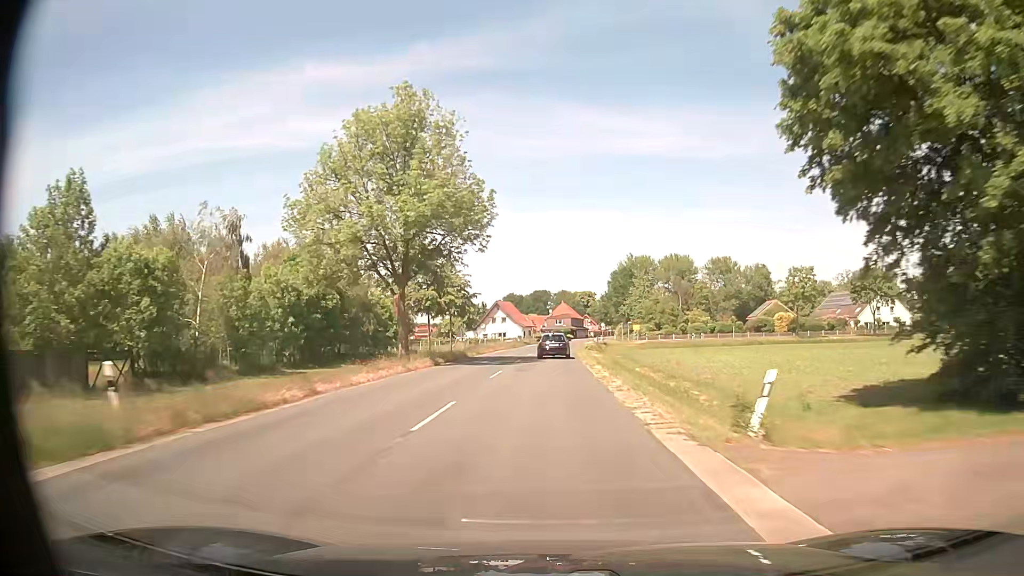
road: secondary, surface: asphalt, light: Day
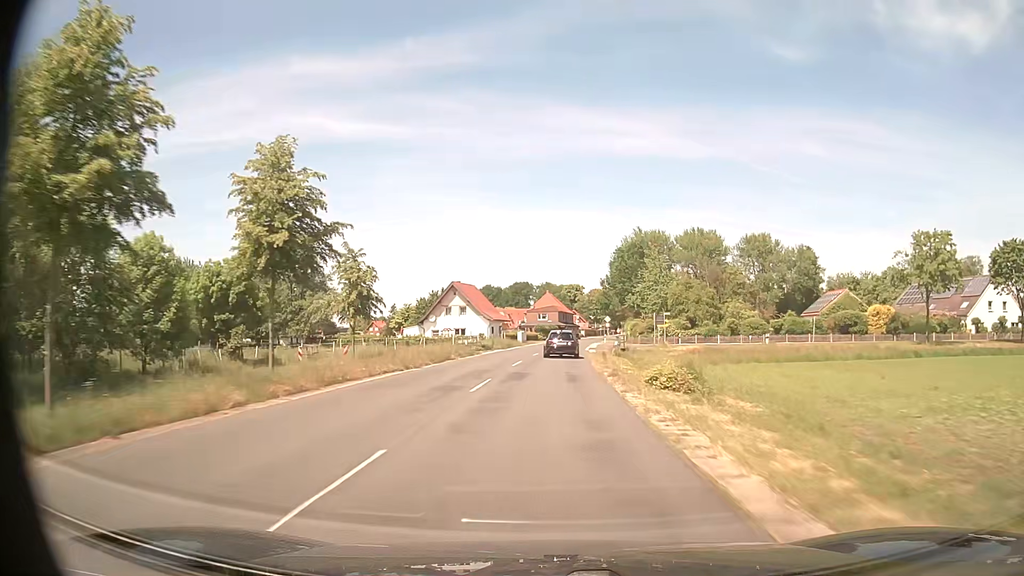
(+0.3, +41.8) m; +1°
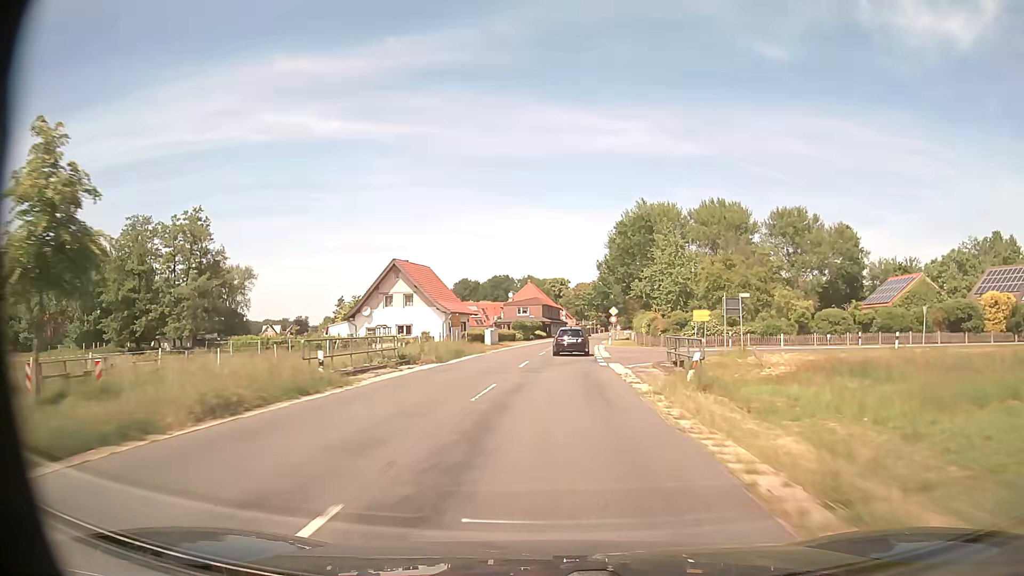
(+0.3, +26.3) m; +2°
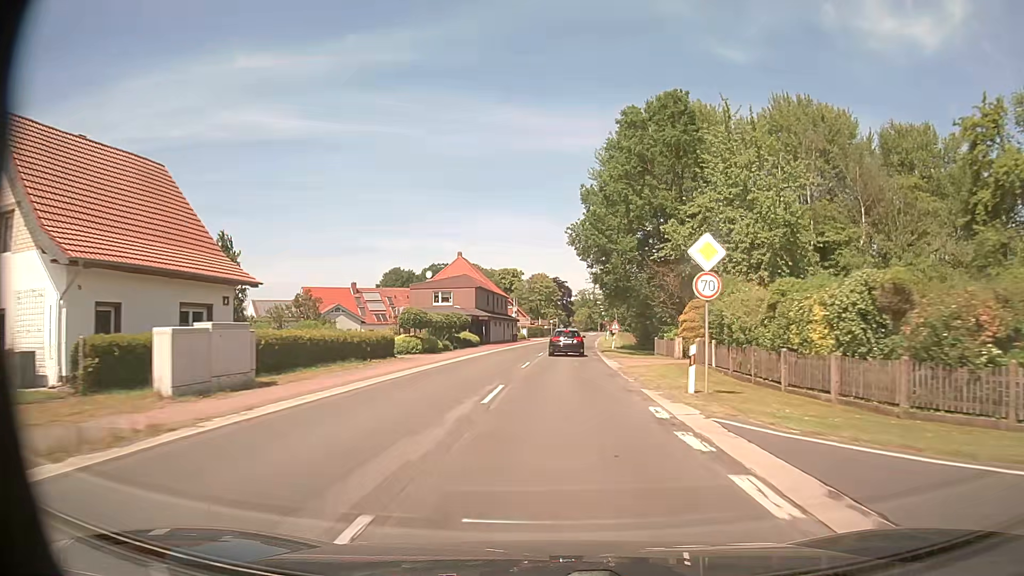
(+1.6, +47.7) m; +4°
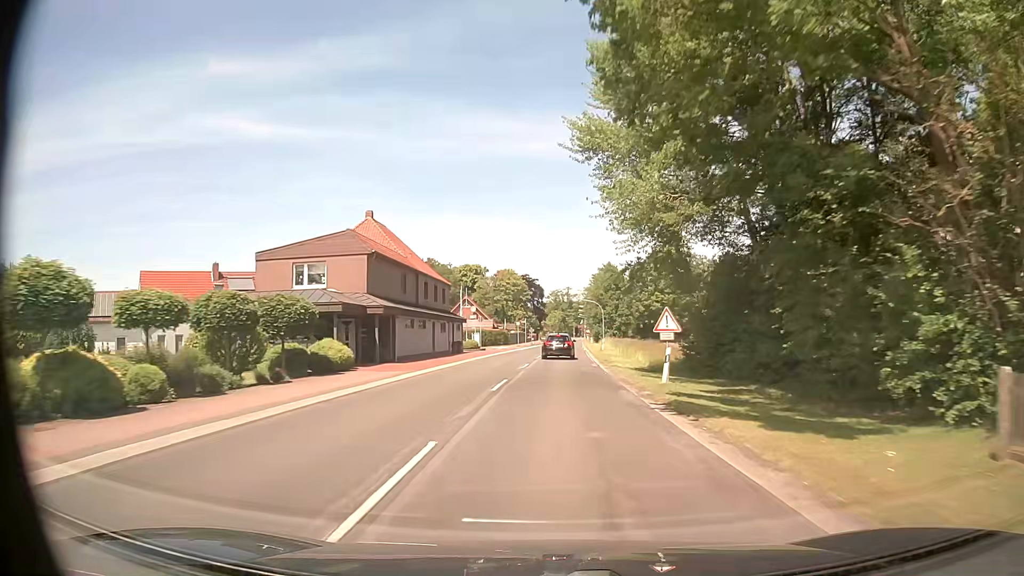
(+0.7, +32.2) m; +2°
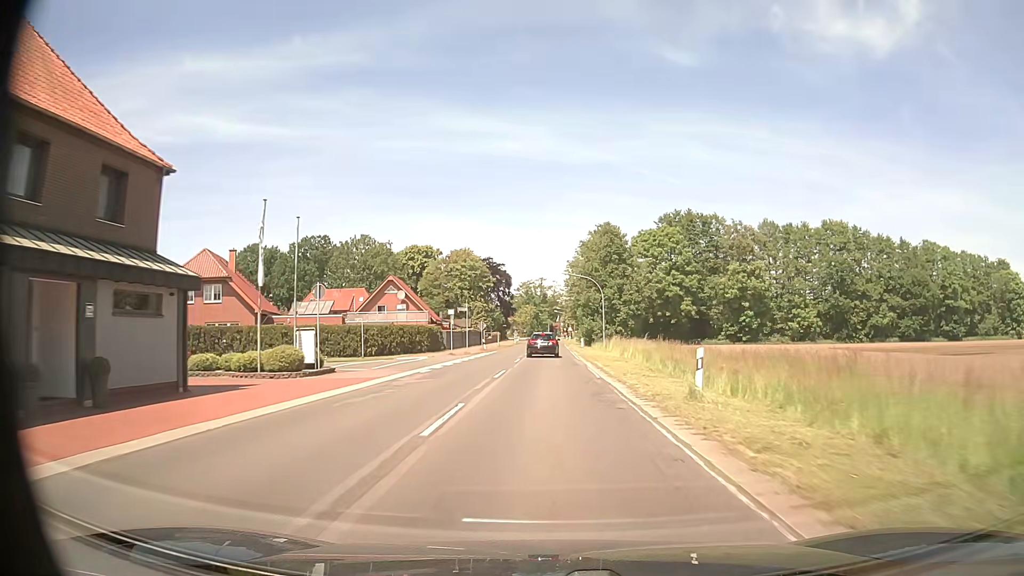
(+1.1, +43.5) m; +2°
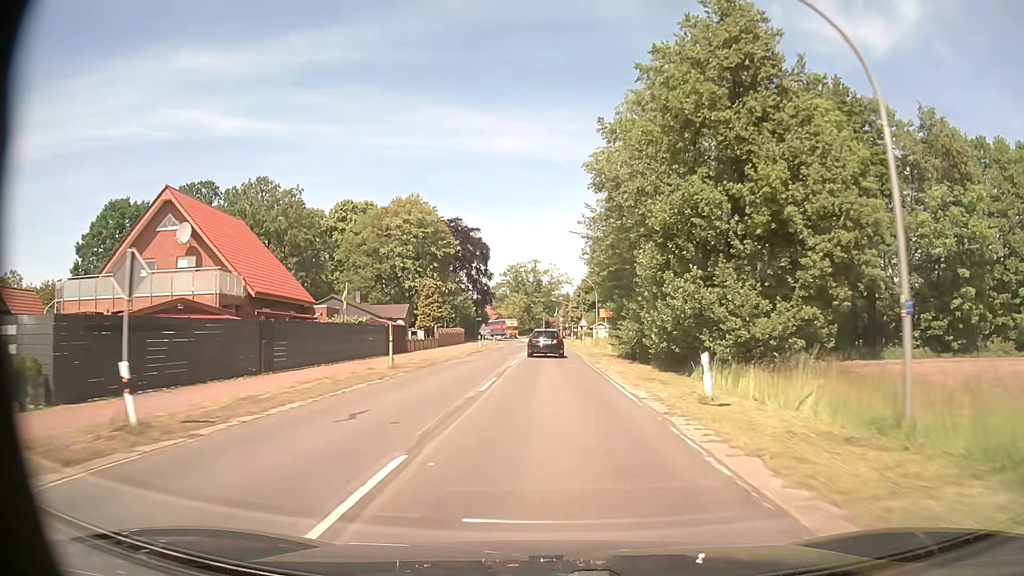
(+0.2, +53.5) m; 0°
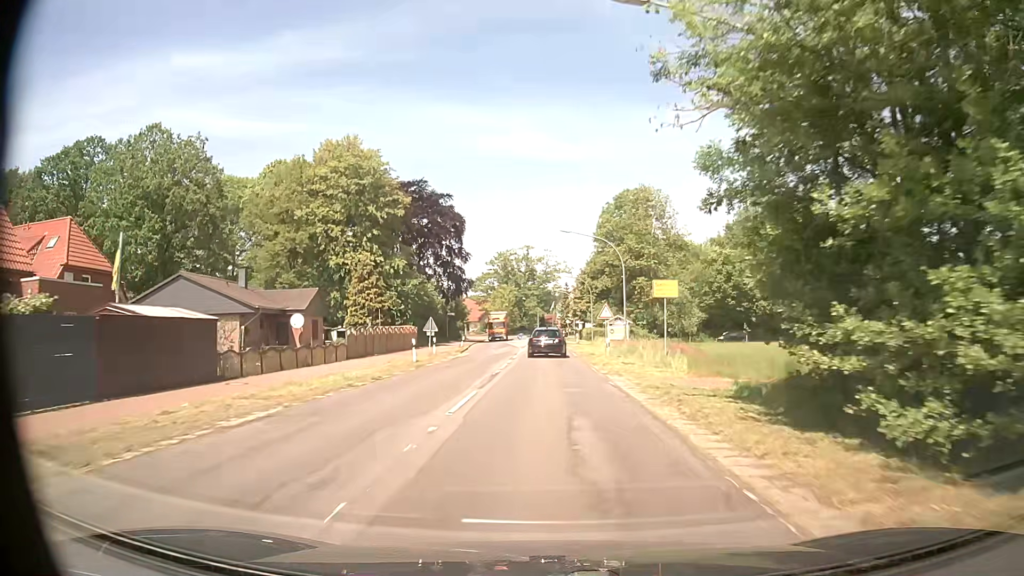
(+0.2, +27.9) m; +1°
(0, +10) (0, +20) (0, +30) (0, +40) (0, +50) (0, +60) (0, +70) (0, +80) (0, +90) (-1, +100) m
